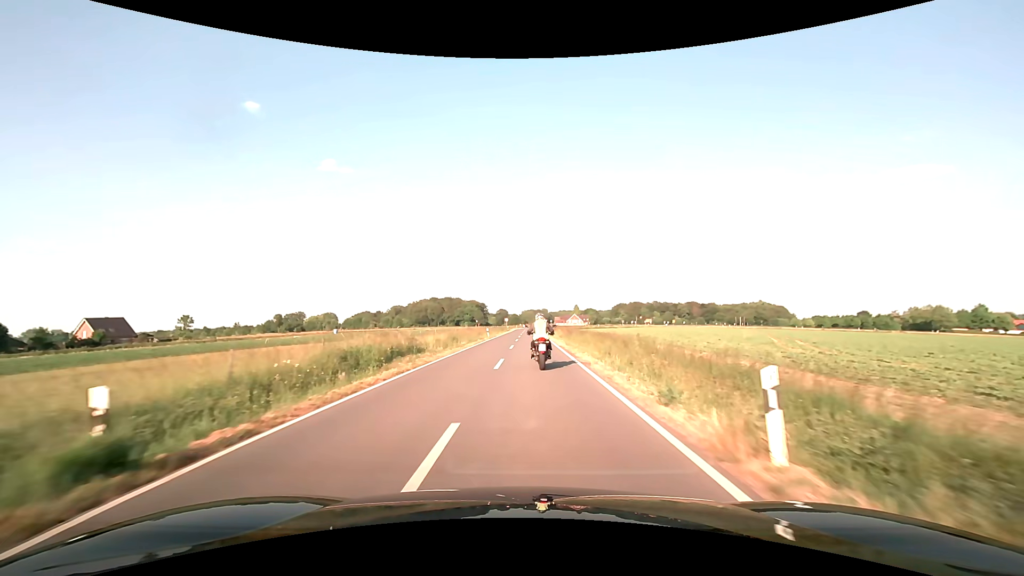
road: secondary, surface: asphalt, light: Day
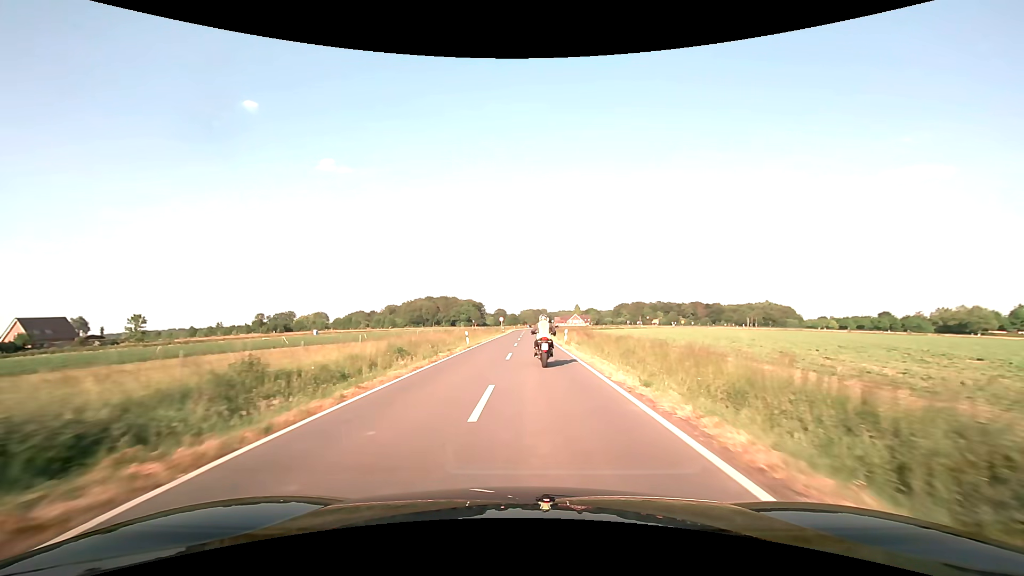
(0.0, +19.7) m; 0°
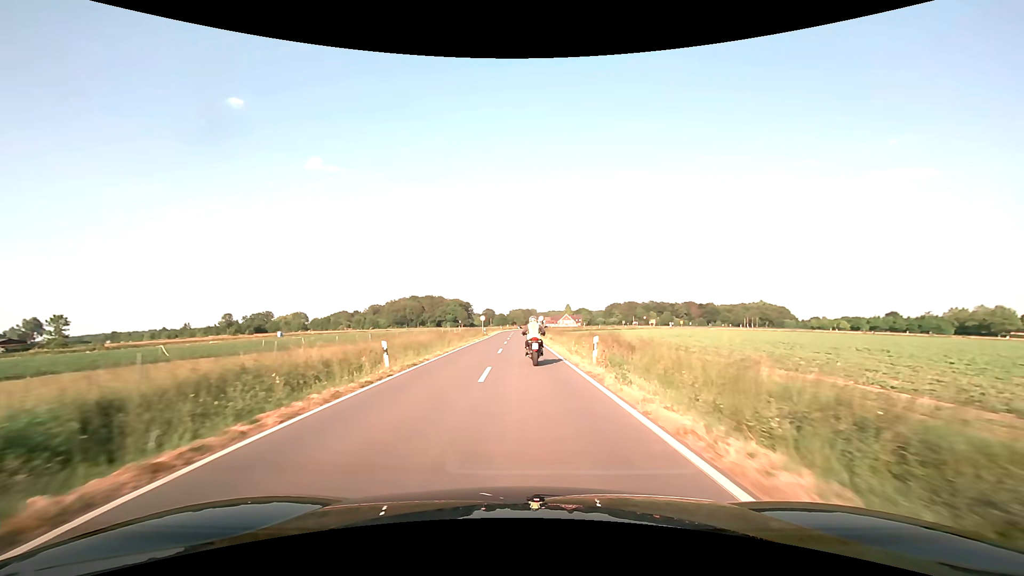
(+0.3, +19.1) m; +1°
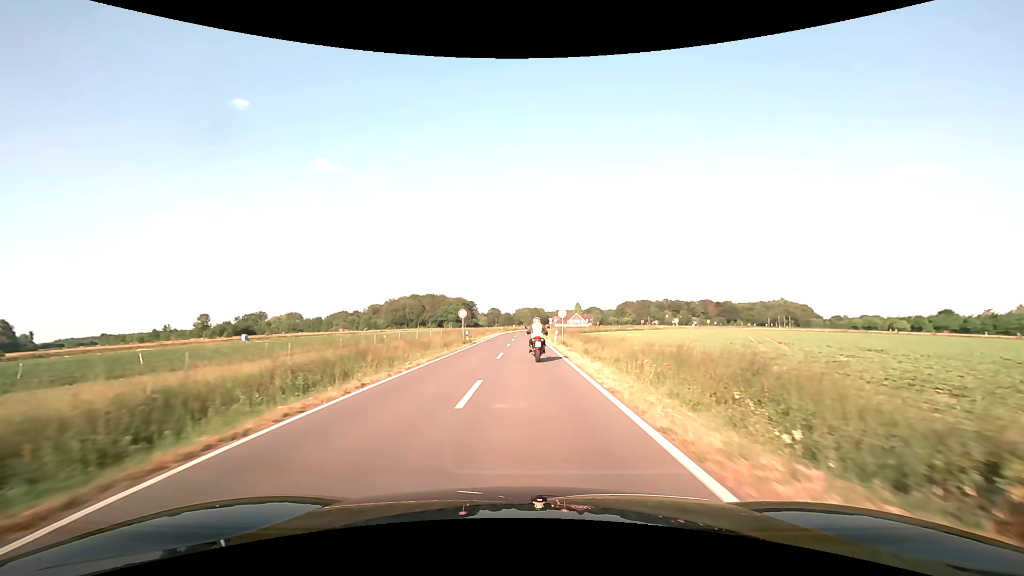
(-0.1, +27.6) m; -1°
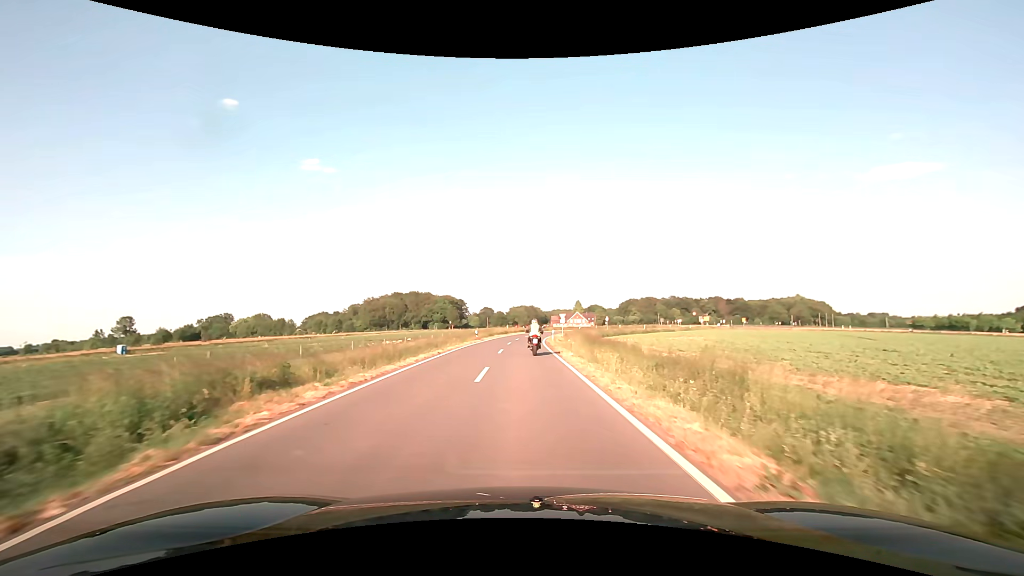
(+0.1, +44.1) m; +1°
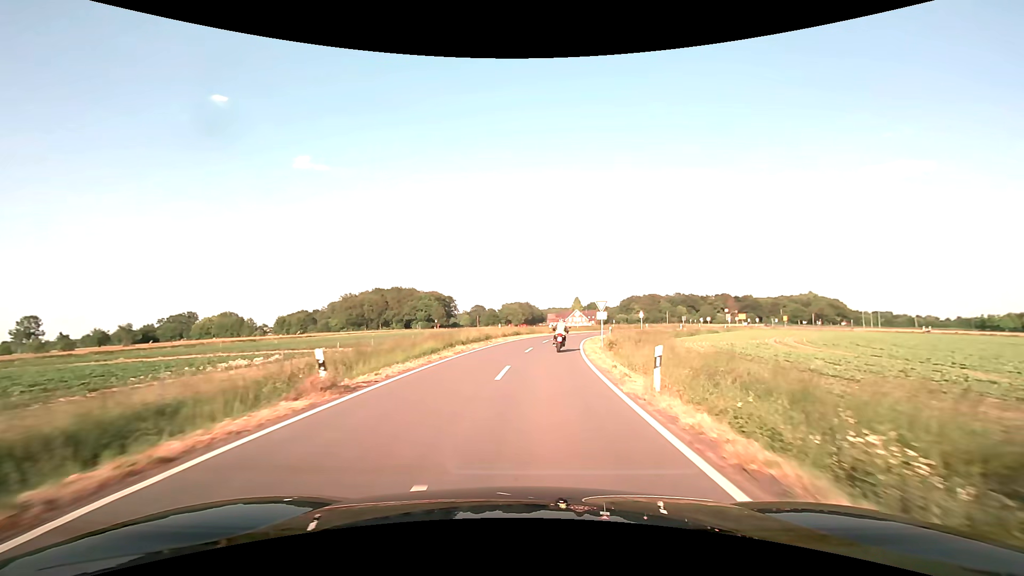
(-0.3, +35.7) m; 0°
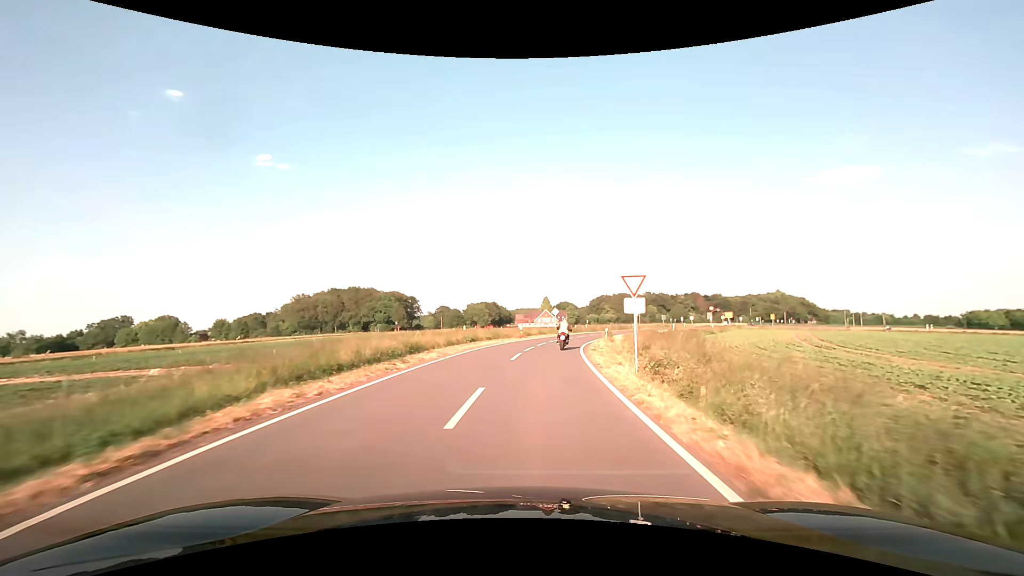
(+0.6, +17.6) m; +4°
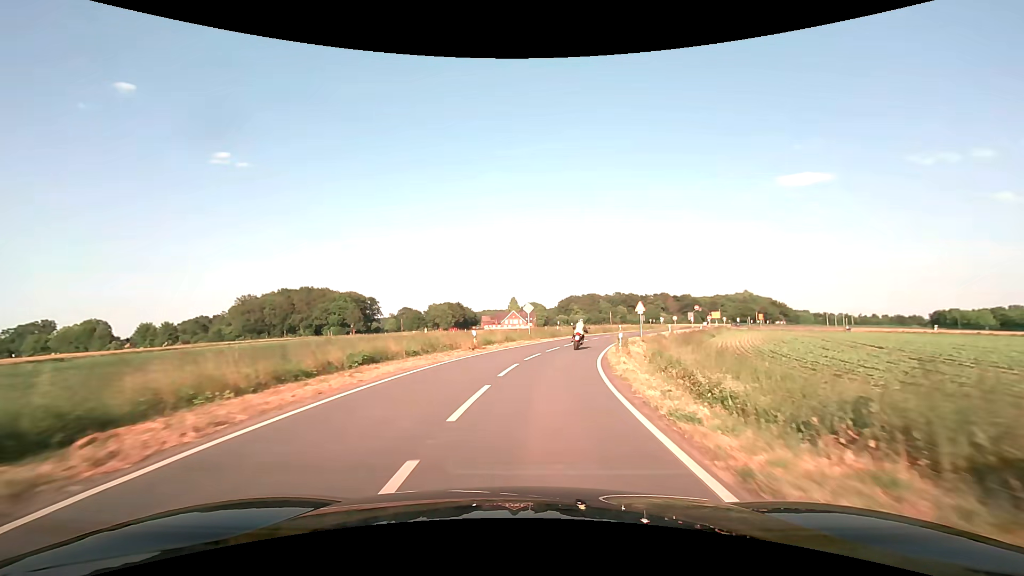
(+0.5, +17.3) m; +4°
(0, +10) (+1, +20) (+3, +30) (+5, +40) (+8, +49) (+12, +58) (+16, +68) (+20, +77) (+24, +86) (+28, +95) m
